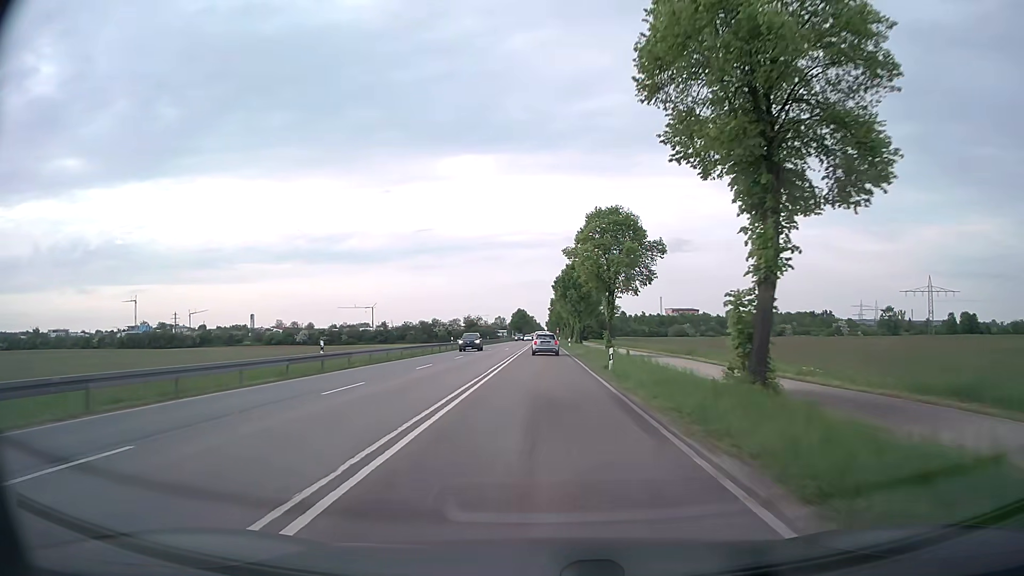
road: secondary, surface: asphalt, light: Day
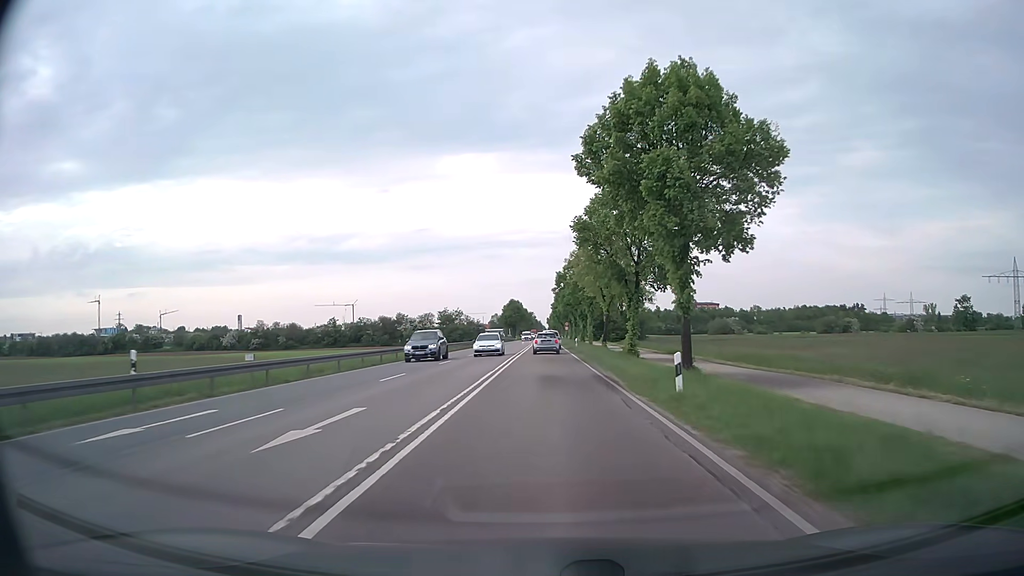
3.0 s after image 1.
(-0.1, +54.6) m; 0°
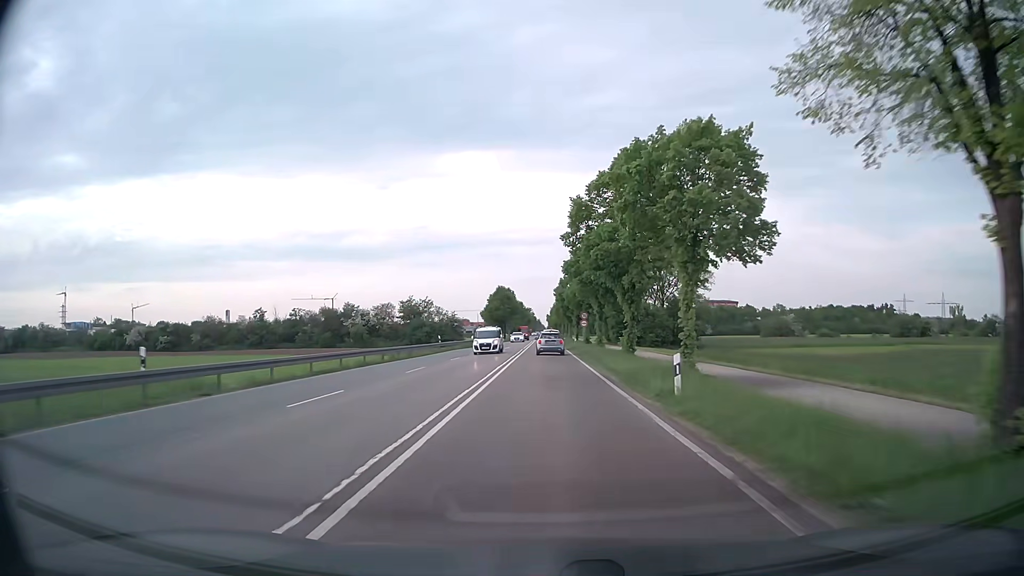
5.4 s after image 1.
(-0.1, +43.8) m; 0°
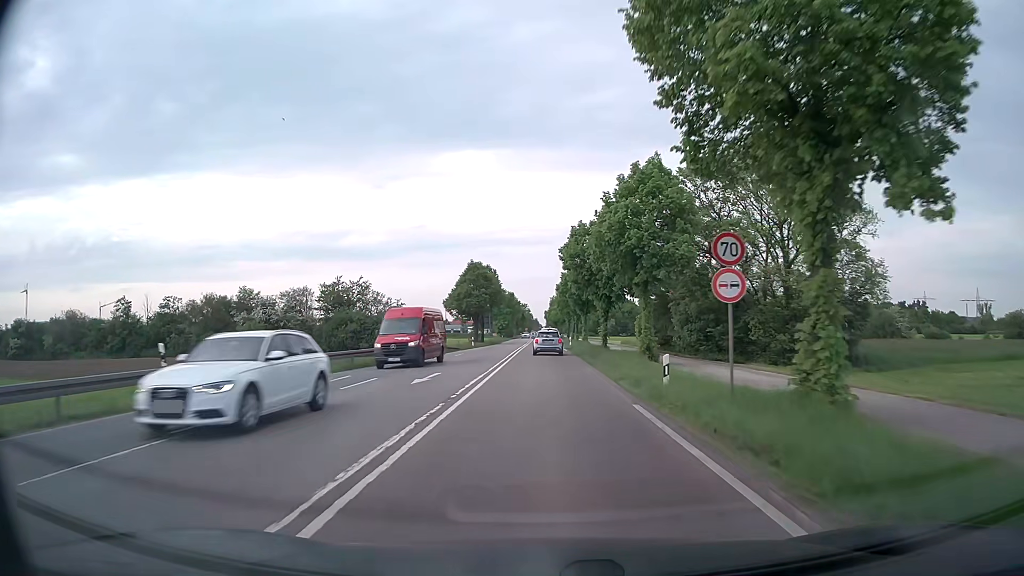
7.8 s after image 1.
(0.0, +43.4) m; 0°
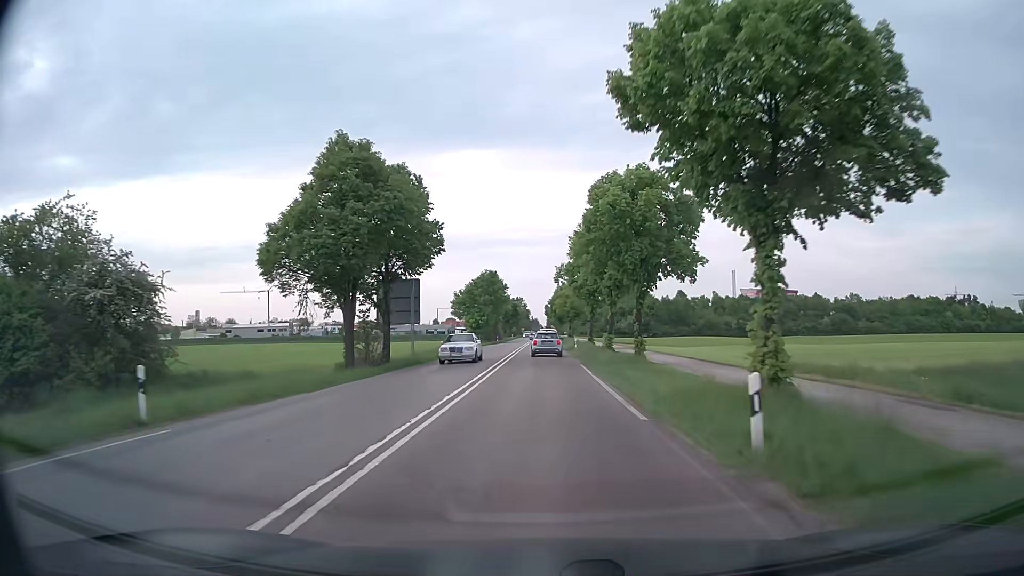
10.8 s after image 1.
(-0.1, +53.6) m; 0°
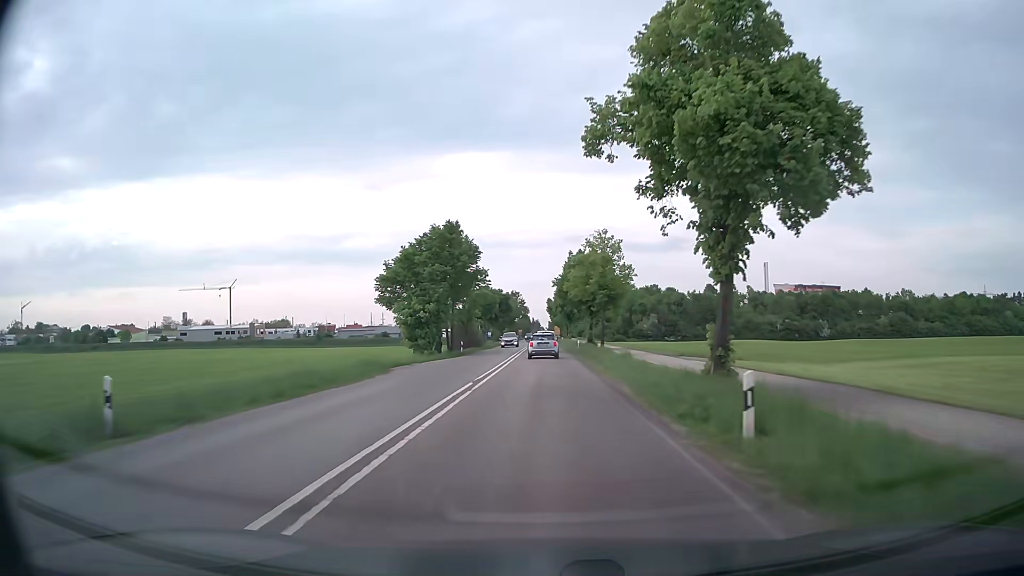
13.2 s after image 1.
(0.0, +43.4) m; 0°
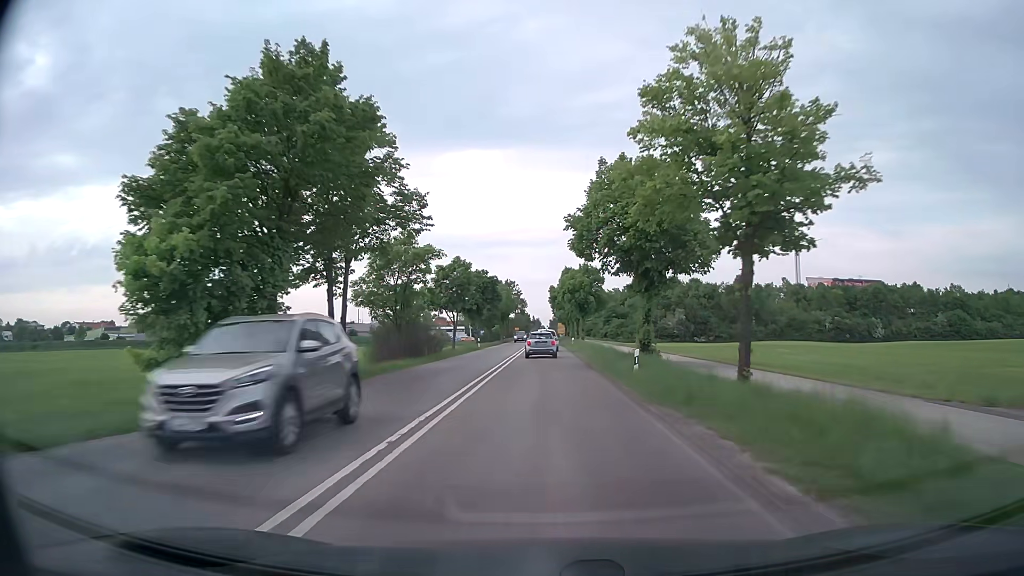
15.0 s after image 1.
(-0.1, +32.6) m; 0°
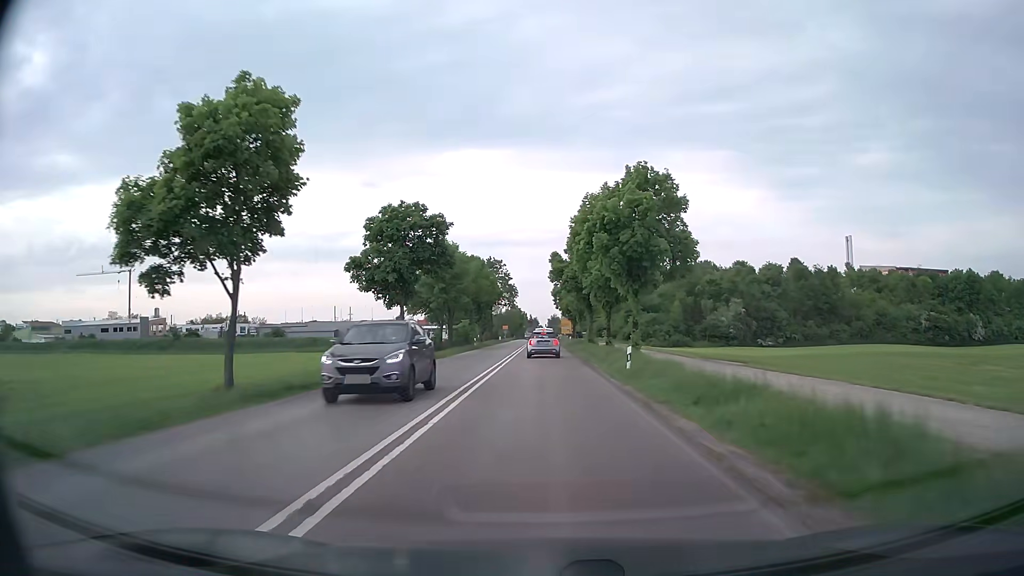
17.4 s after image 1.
(+0.1, +42.9) m; 0°
(0, +10) (0, +20) (0, +30) (0, +40) (0, +50) (0, +60) (0, +70) (0, +80) (0, +90) (0, +100) m
